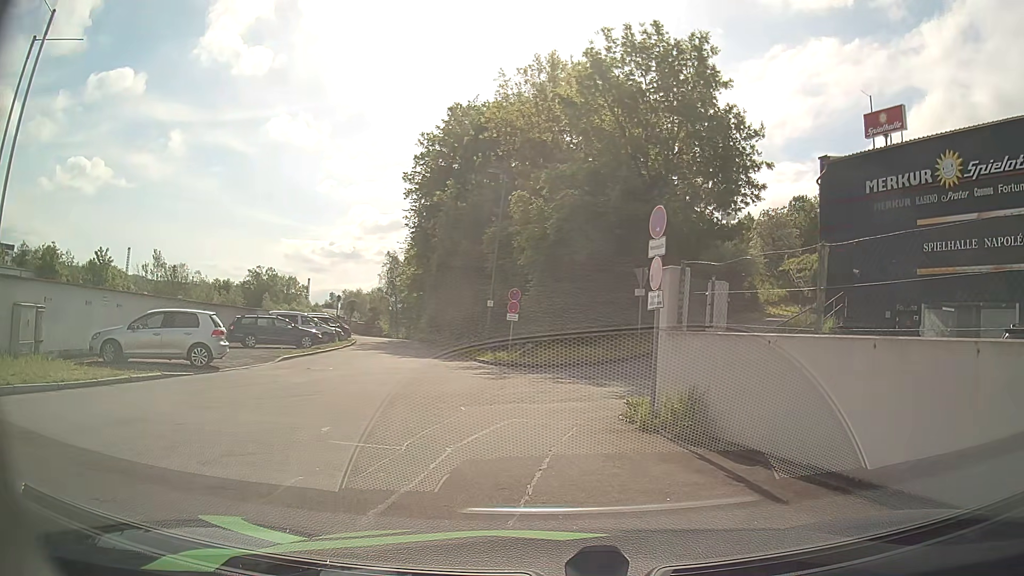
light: Day
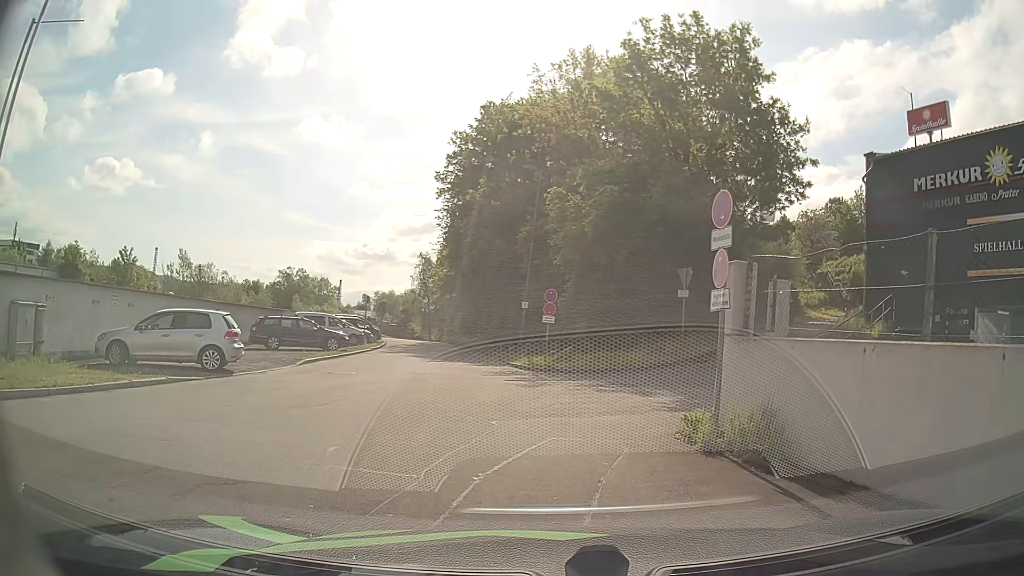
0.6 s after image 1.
(0.0, +1.3) m; -1°
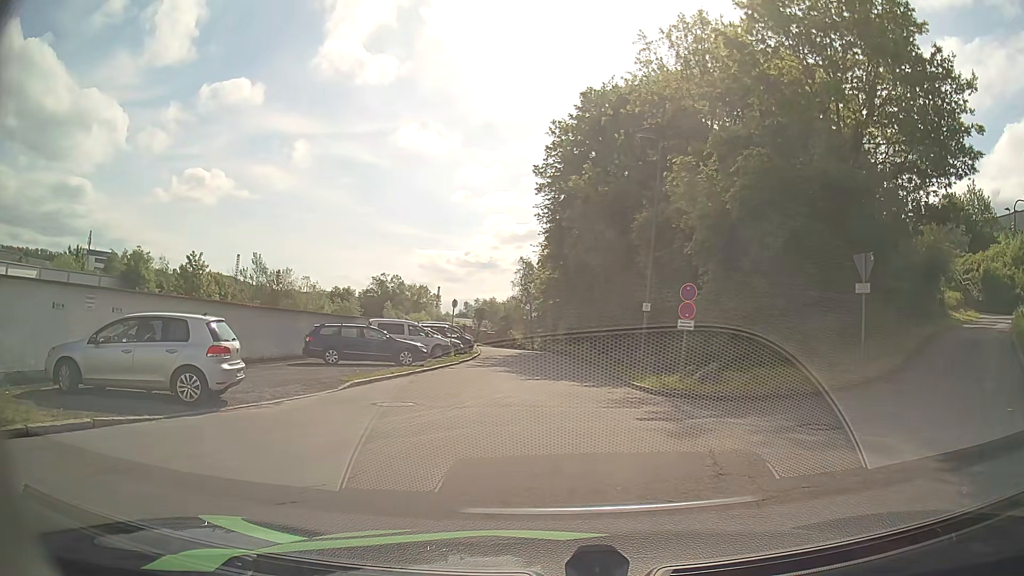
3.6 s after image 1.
(-0.5, +5.9) m; -9°
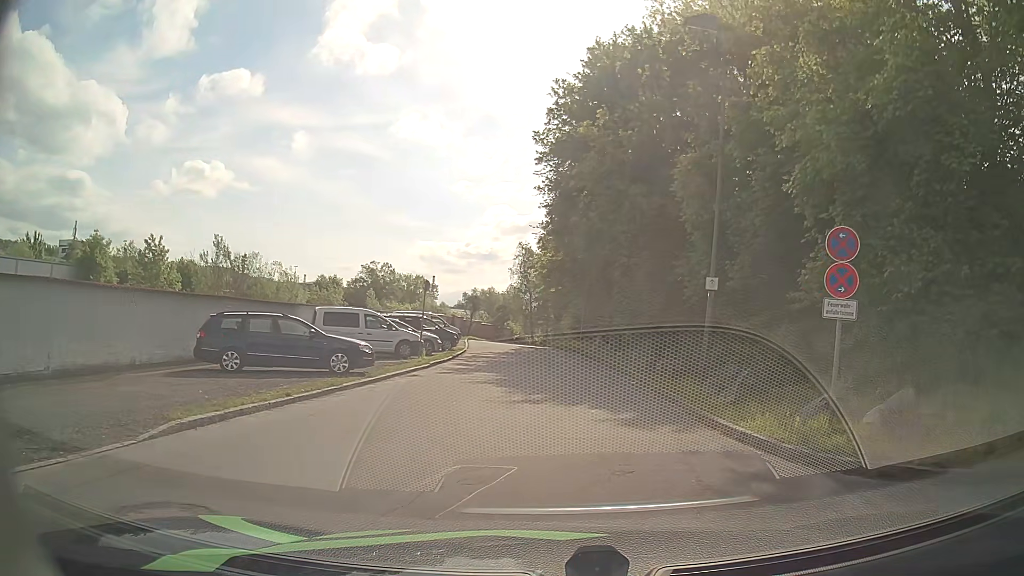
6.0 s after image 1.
(-0.1, +8.7) m; 0°
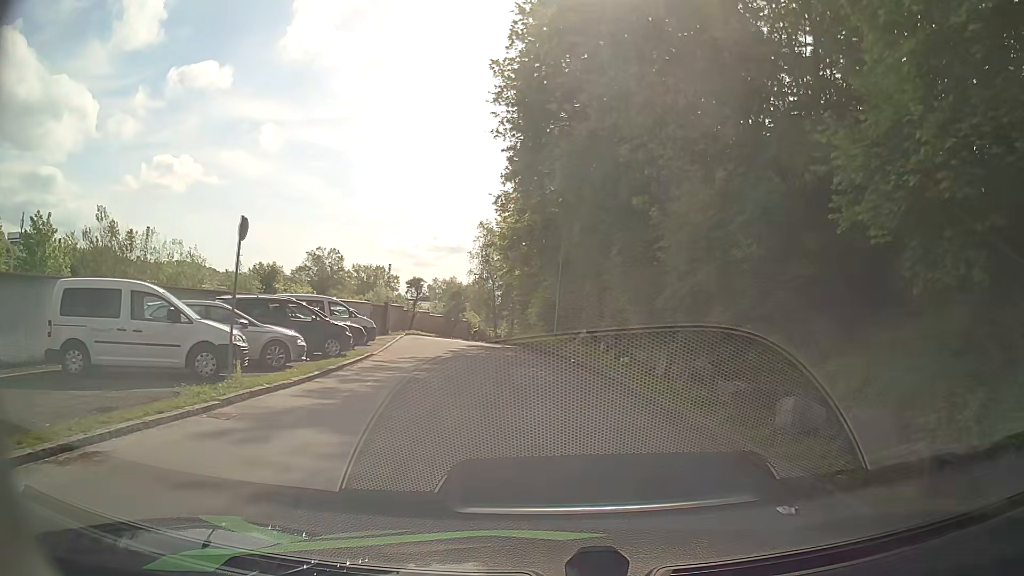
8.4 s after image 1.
(+0.3, +13.5) m; +4°
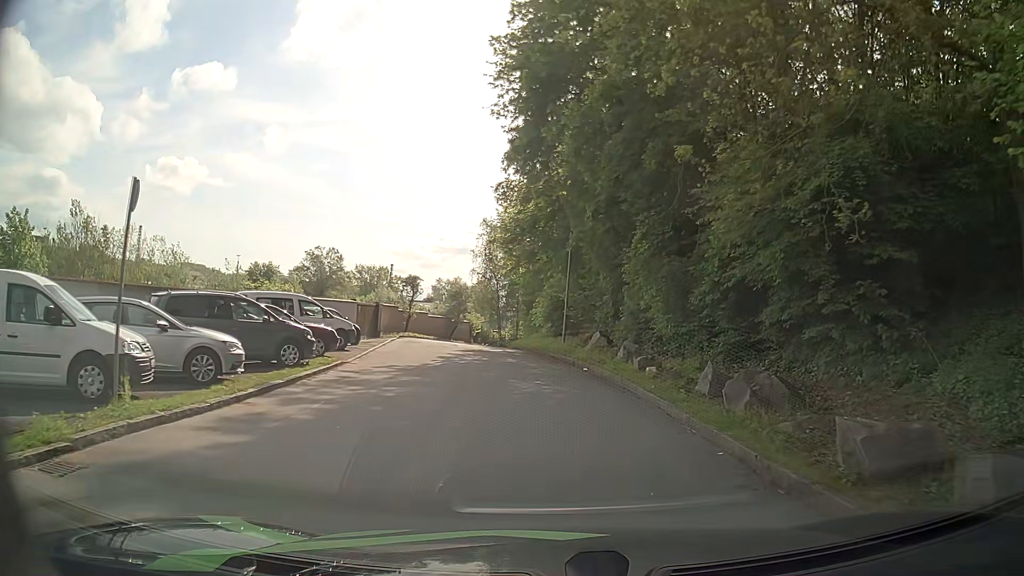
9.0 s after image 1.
(-0.1, +3.8) m; -1°
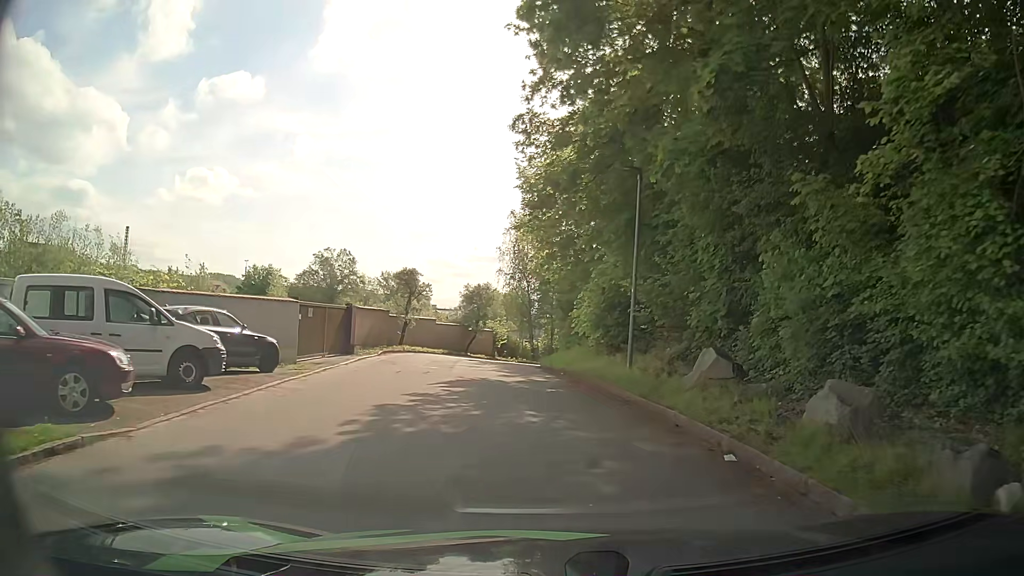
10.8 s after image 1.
(-0.3, +11.8) m; -2°
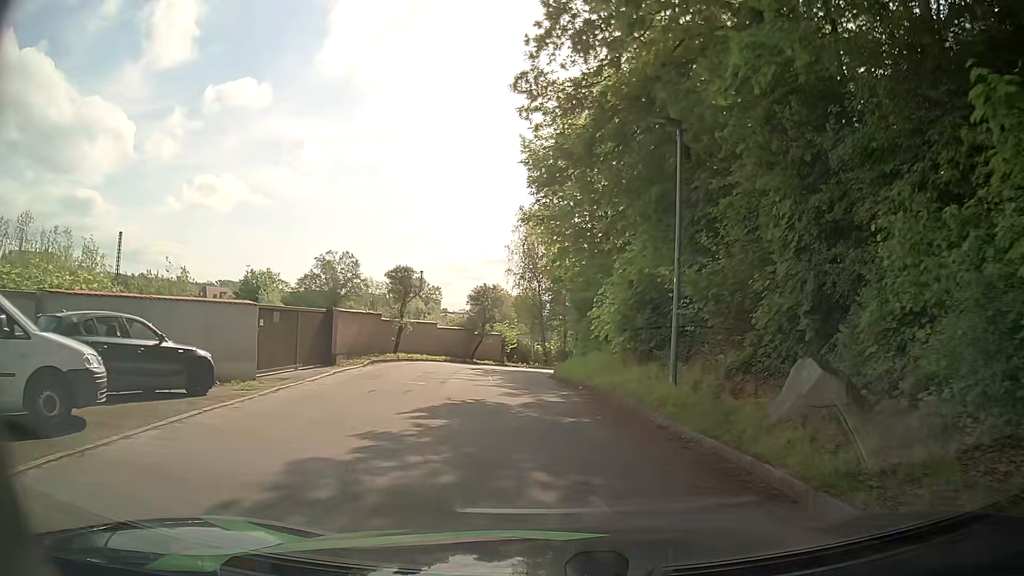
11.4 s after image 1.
(-0.1, +3.9) m; -4°
(0, +10) (0, +20) (0, +30) (+2, +40) (+5, +49) (+8, +59) (+12, +68) (+15, +77) (+19, +87) (+22, +96) m
